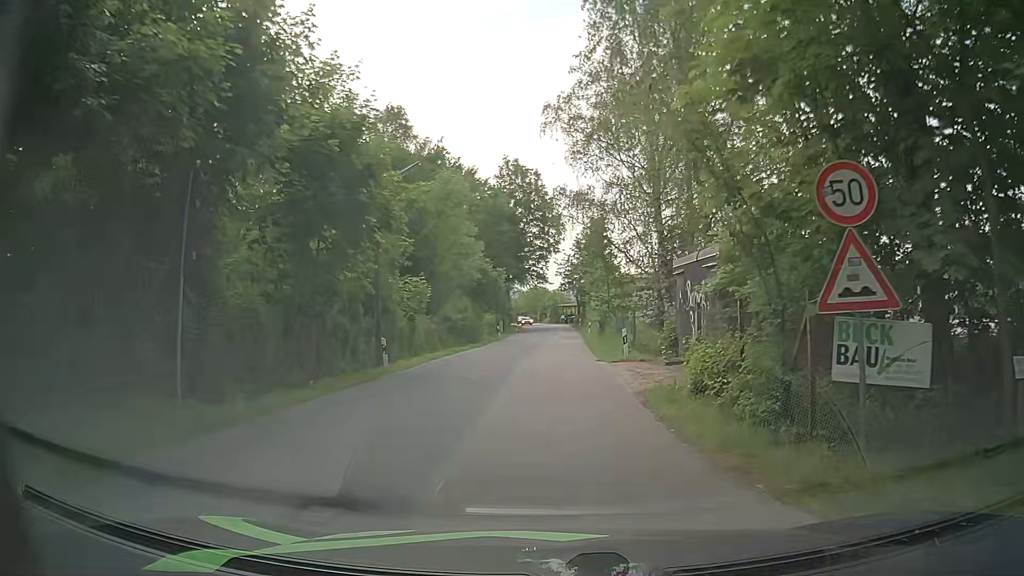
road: unclassified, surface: asphalt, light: Day
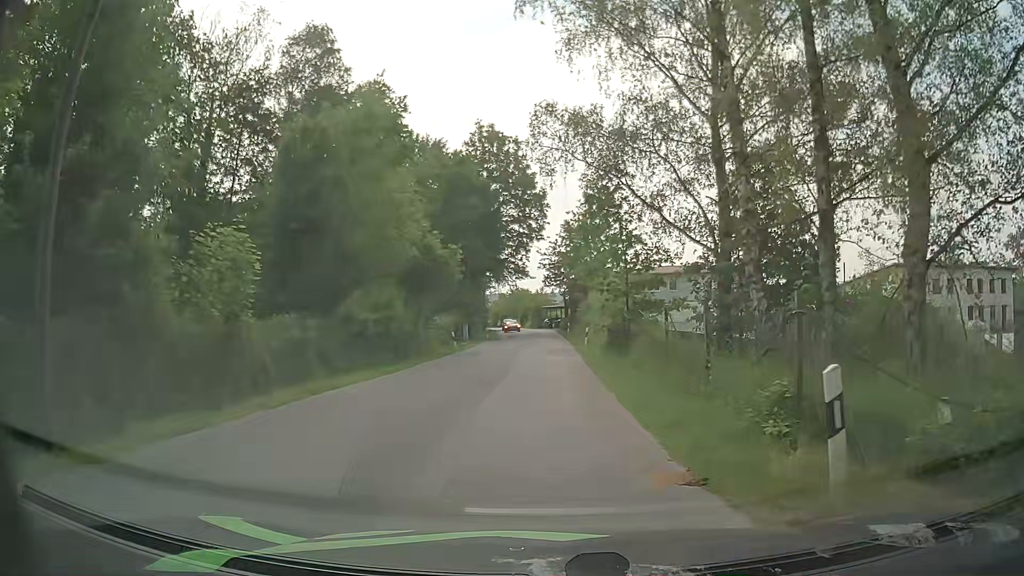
(+0.1, +16.3) m; +1°
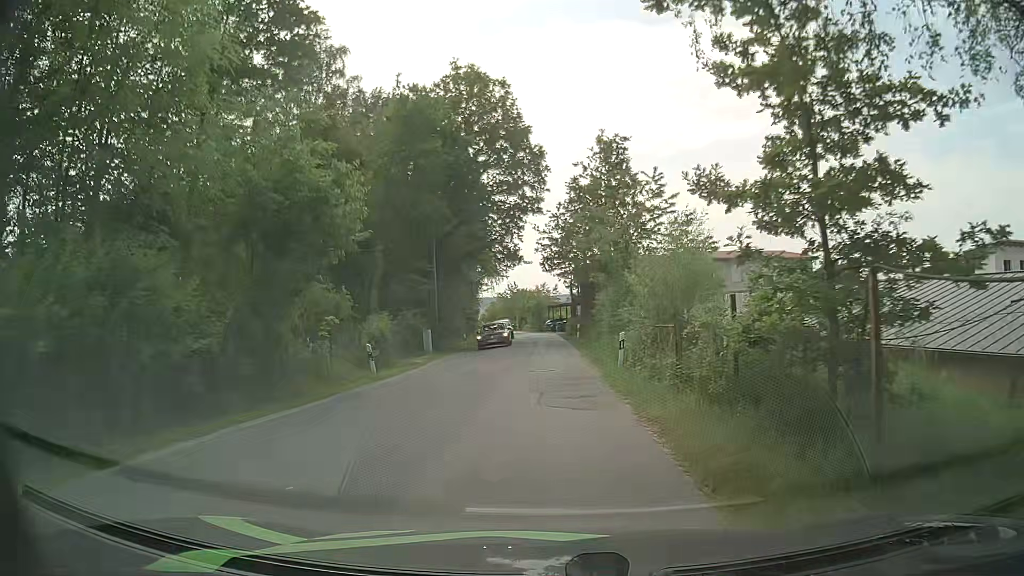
(+0.2, +16.9) m; 0°
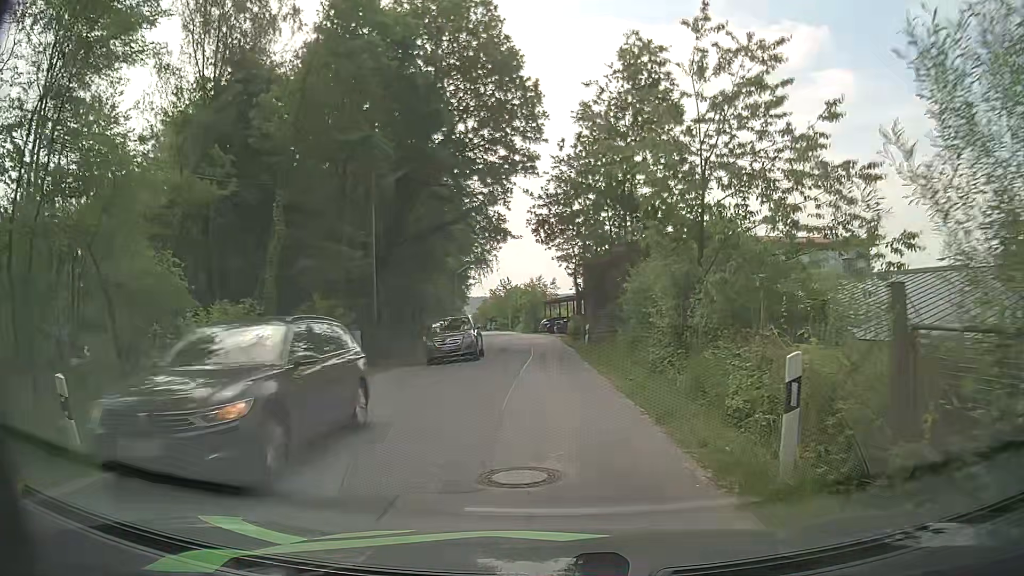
(+0.1, +13.0) m; +1°
(0, +10) (0, +20) (0, +30) (-1, +40) (-2, +50) (-3, +60) (-4, +70) (-5, +80) (-6, +90) (-7, +100) m
